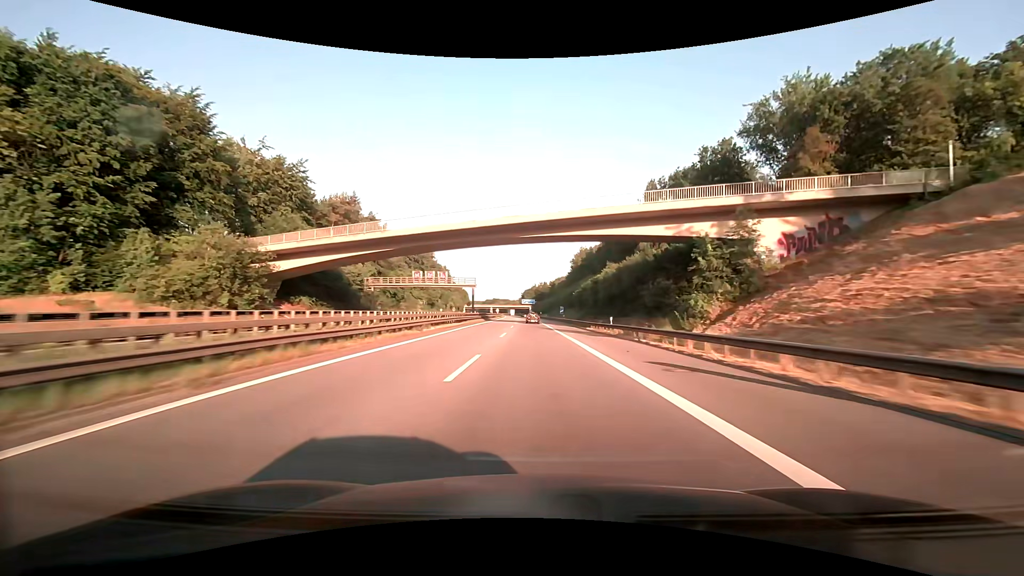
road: motorway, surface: asphalt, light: Day
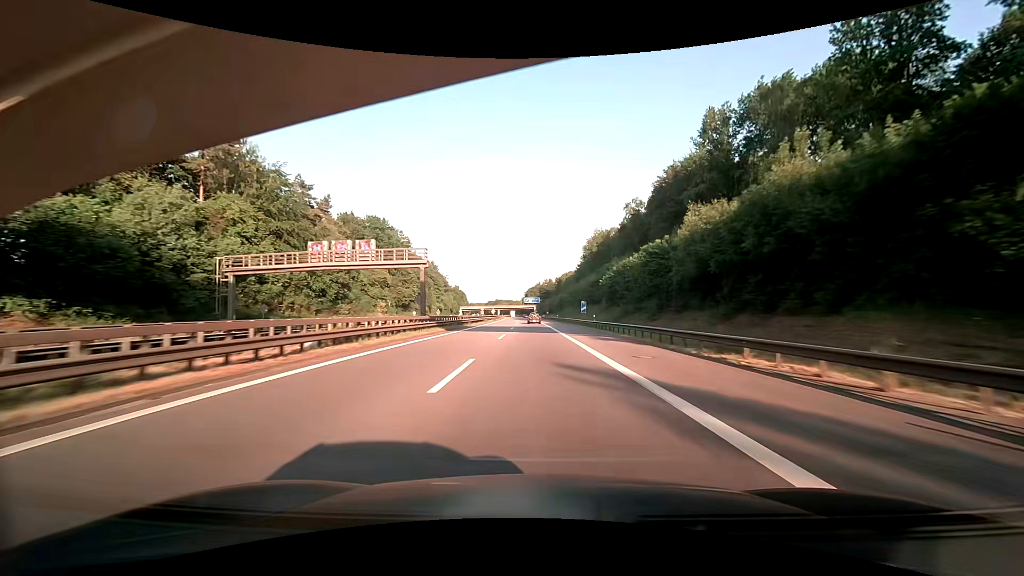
(-0.2, +37.6) m; 0°
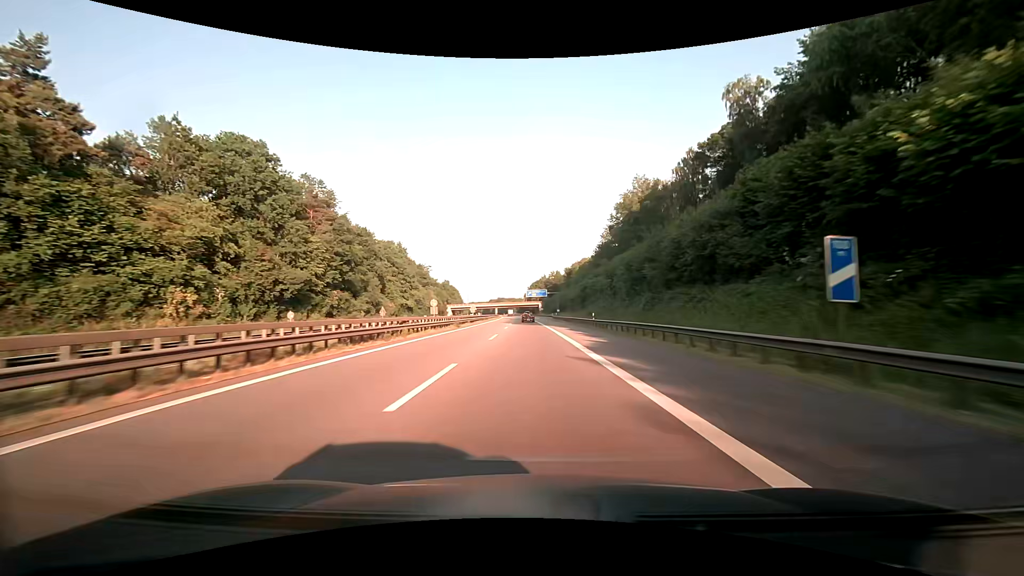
(-0.4, +55.9) m; 0°
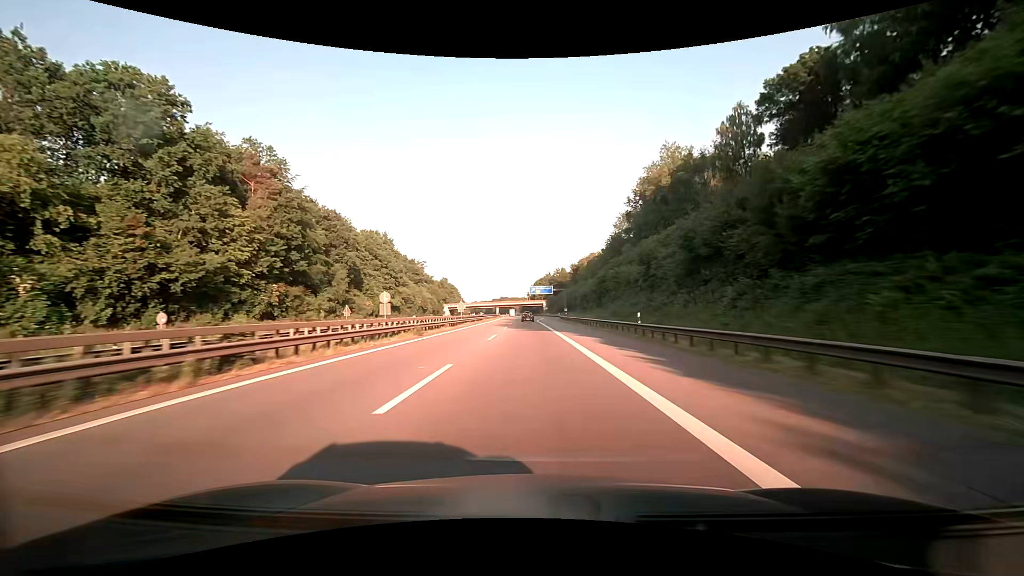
(-0.1, +18.3) m; -1°
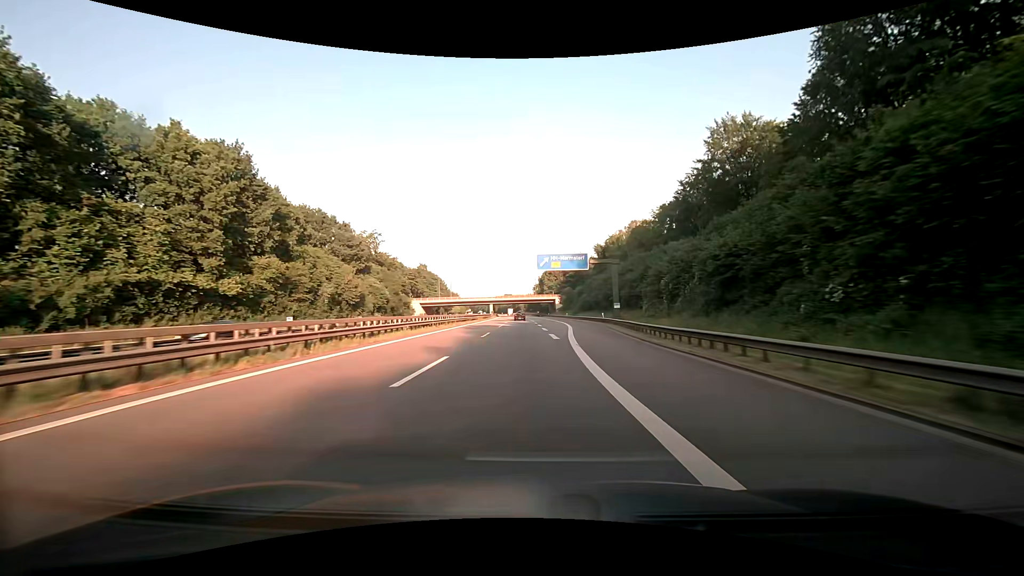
(-0.6, +70.0) m; -1°
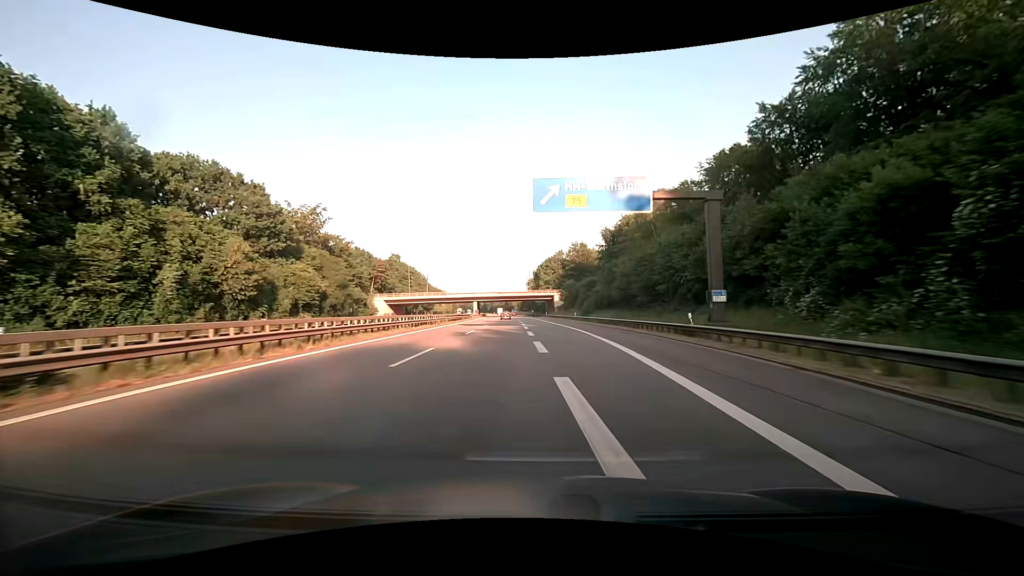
(+0.1, +33.0) m; +1°
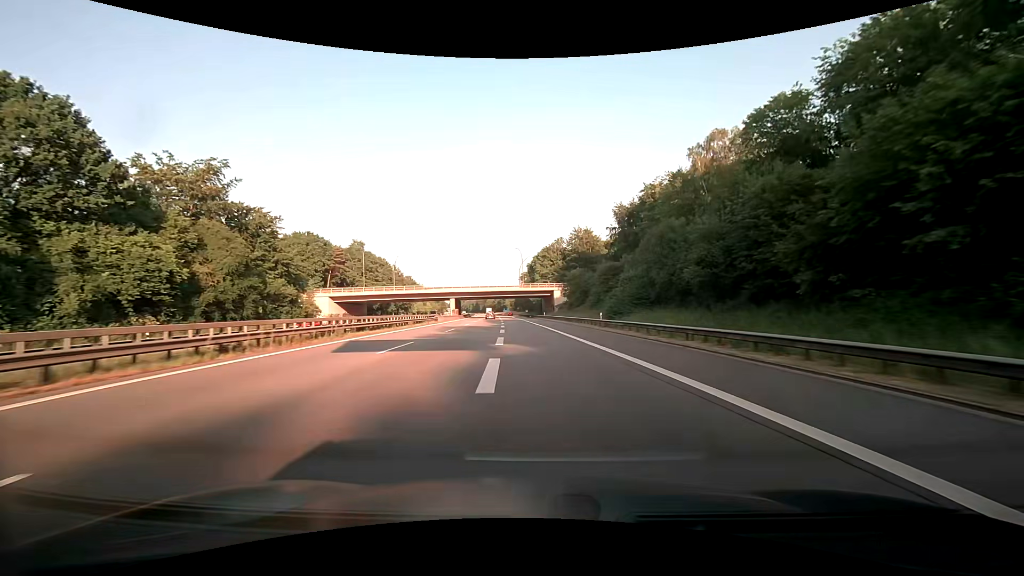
(+0.2, +31.8) m; +1°
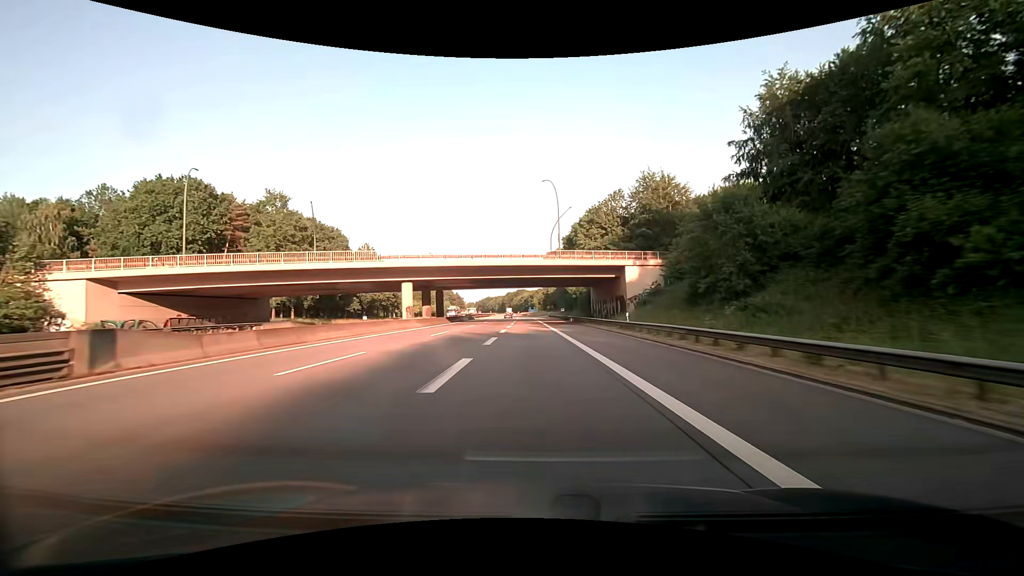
(-1.8, +59.8) m; -3°
(0, +10) (0, +20) (0, +30) (-1, +40) (-1, +50) (-1, +60) (-1, +70) (-1, +80) (-2, +90) (-2, +100) m
